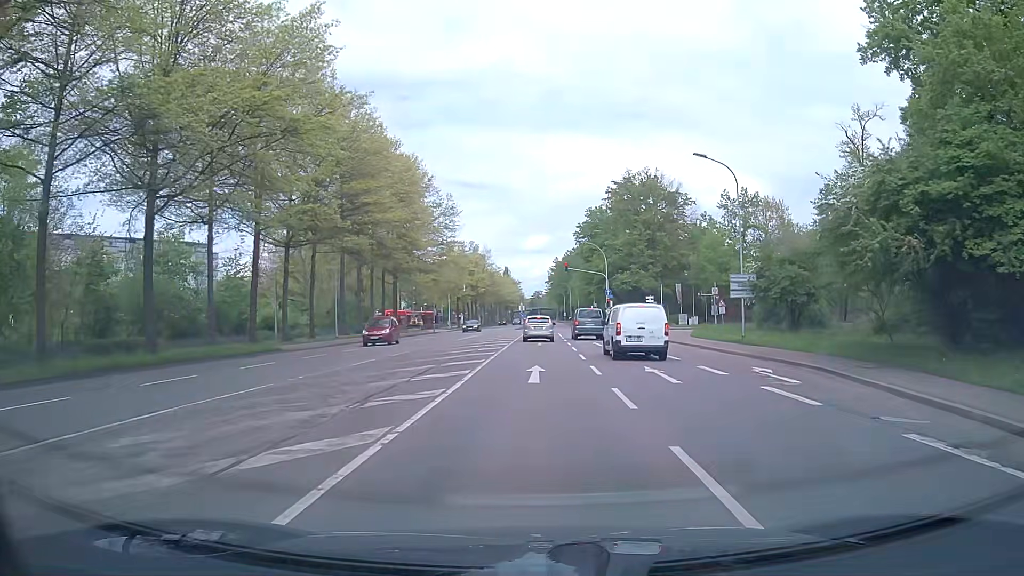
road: secondary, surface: asphalt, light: Day
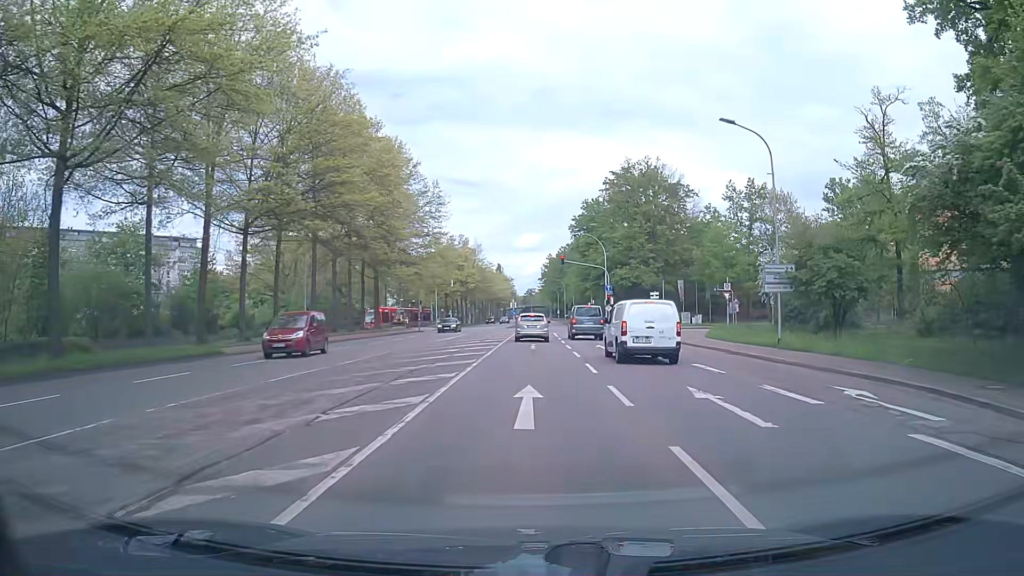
(0.0, +6.0) m; +1°
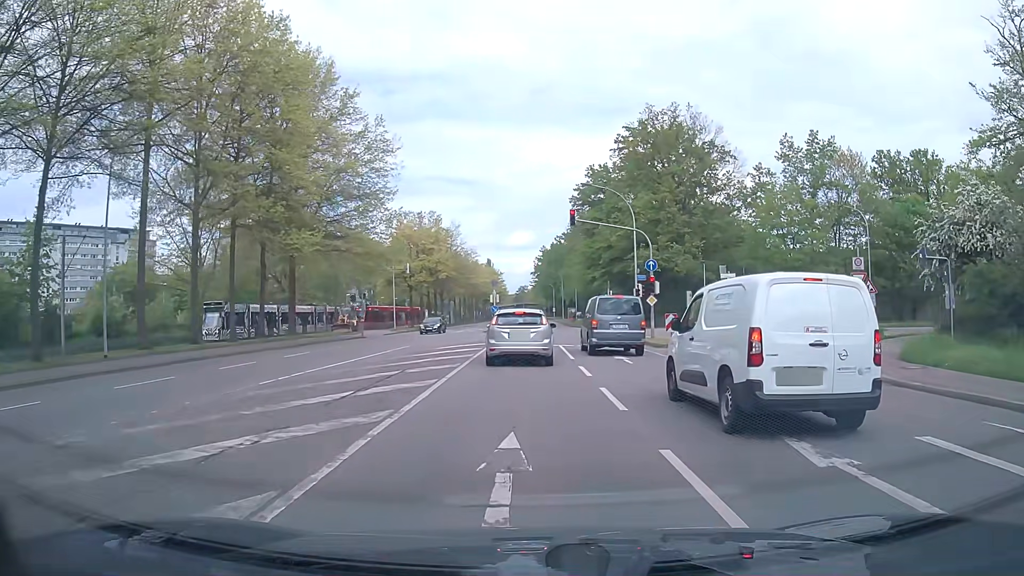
(+0.3, +23.9) m; +1°
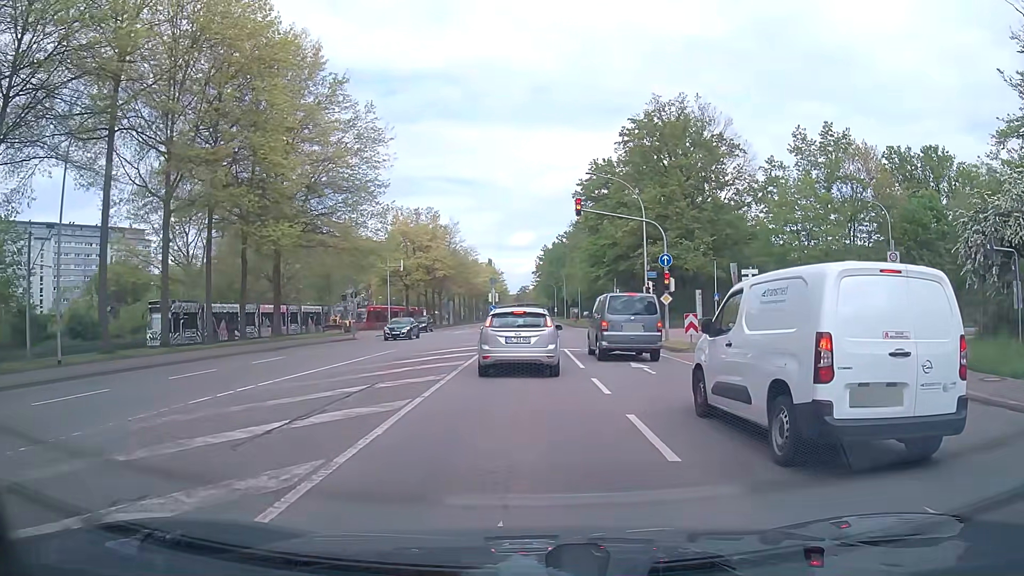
(0.0, +3.2) m; -1°
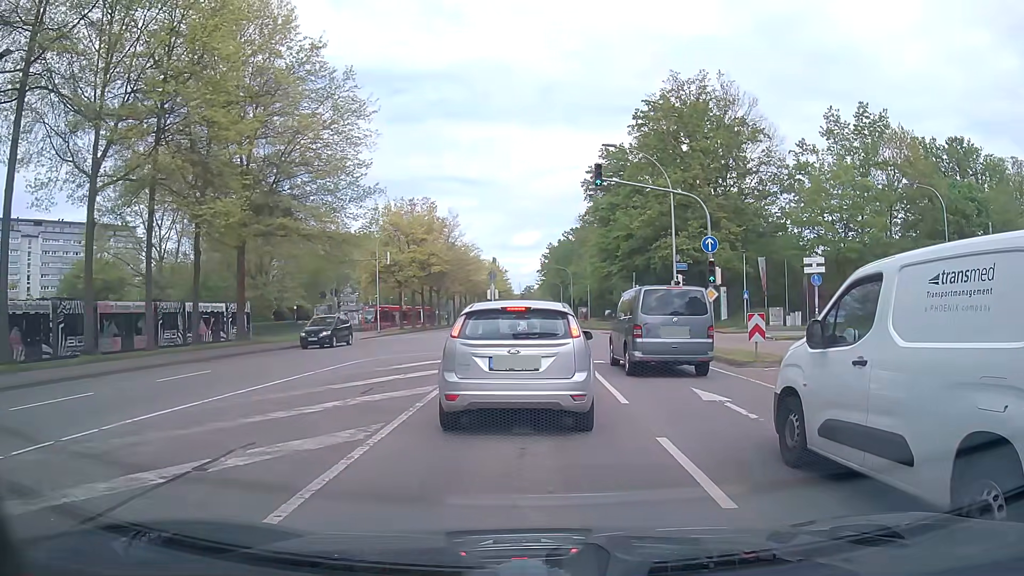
(0.0, +6.6) m; -1°
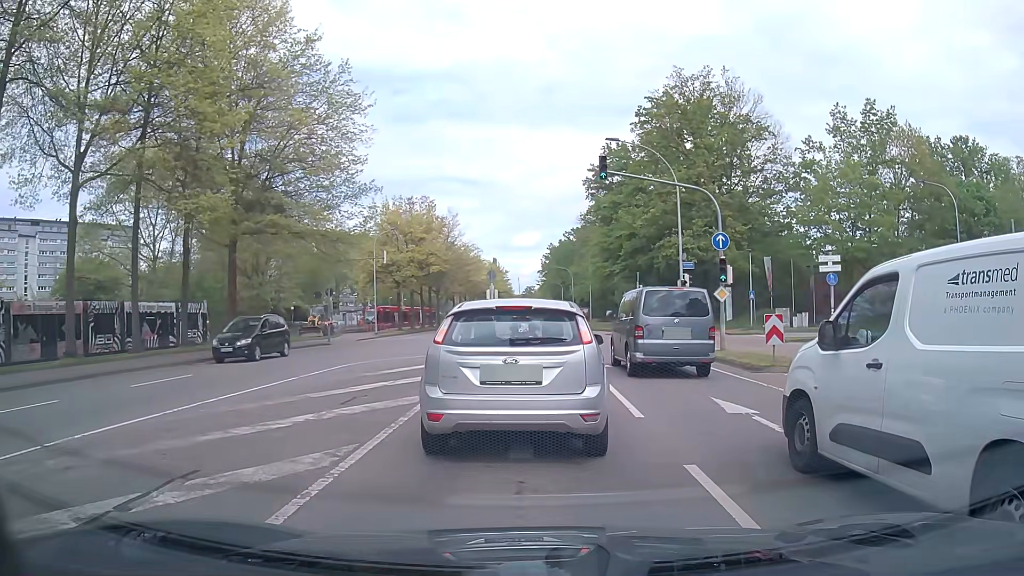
(0.0, +1.2) m; +1°
